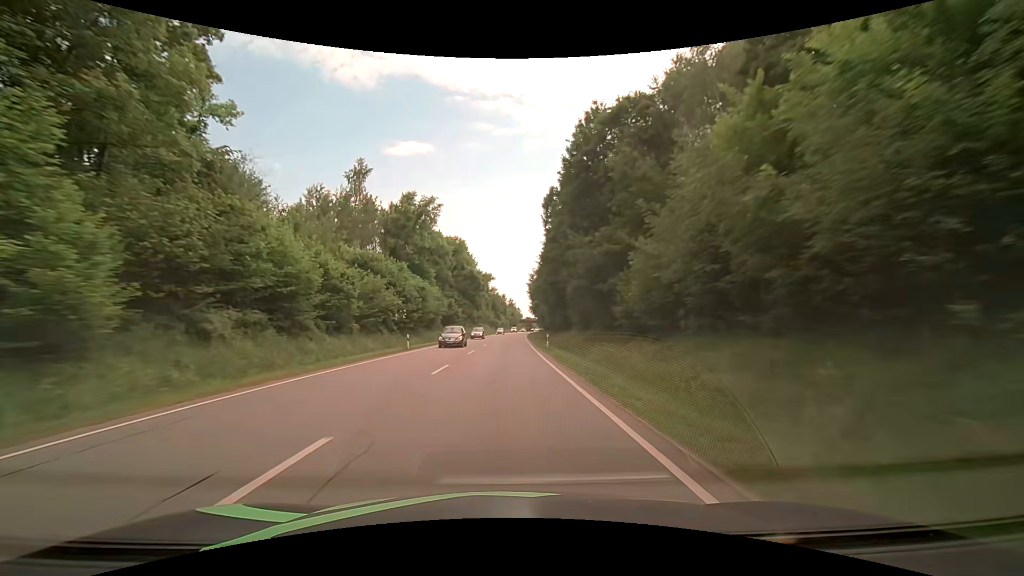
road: primary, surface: asphalt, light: Day
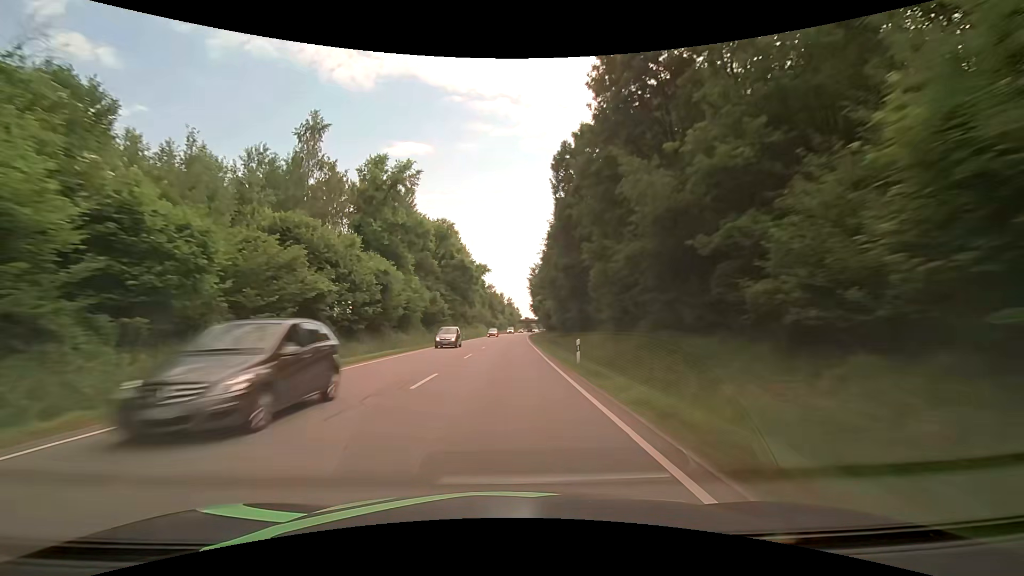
(0.0, +15.8) m; +1°
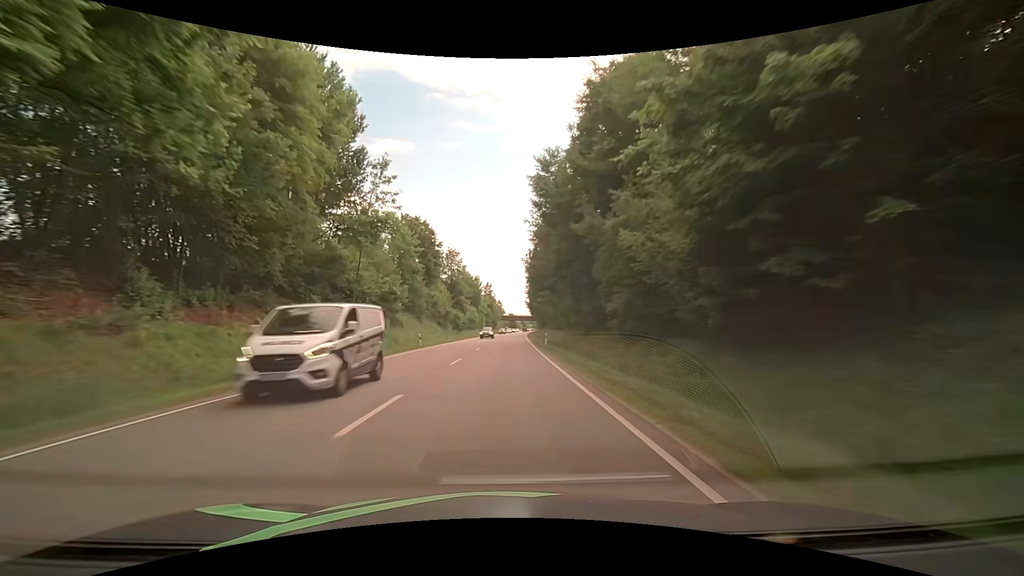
(+0.7, +79.0) m; +2°
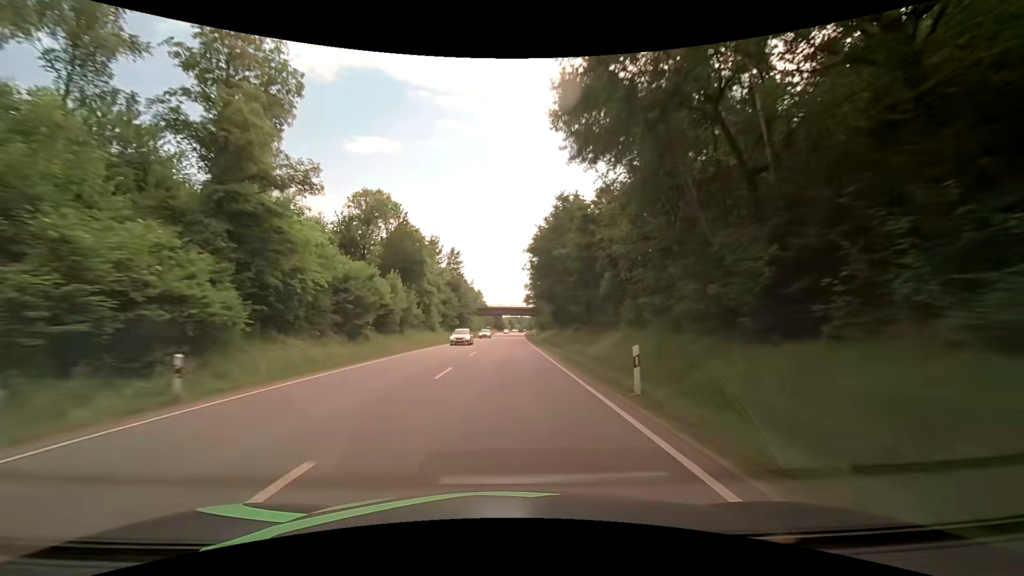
(+0.9, +79.0) m; +1°
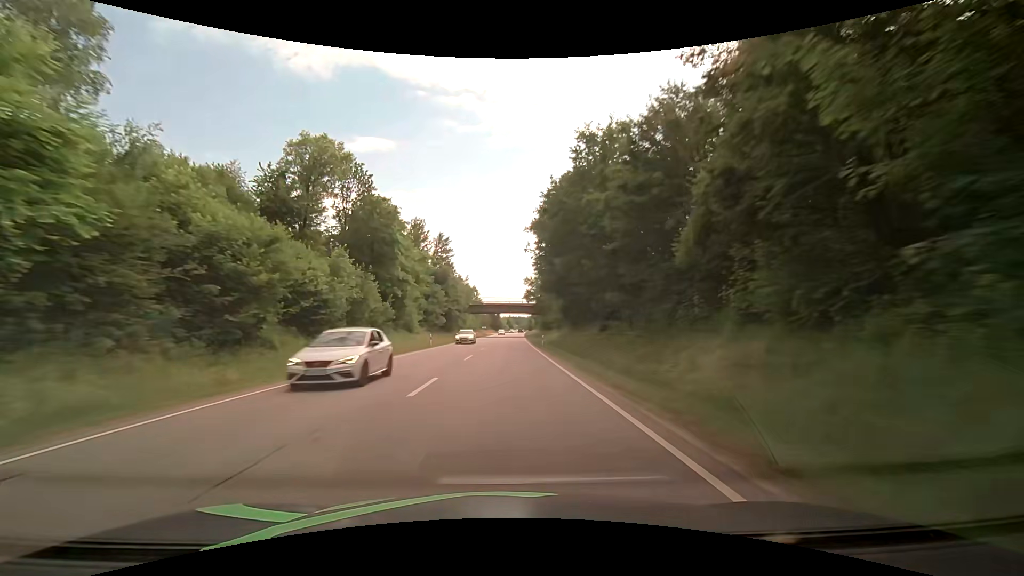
(+0.2, +15.8) m; 0°
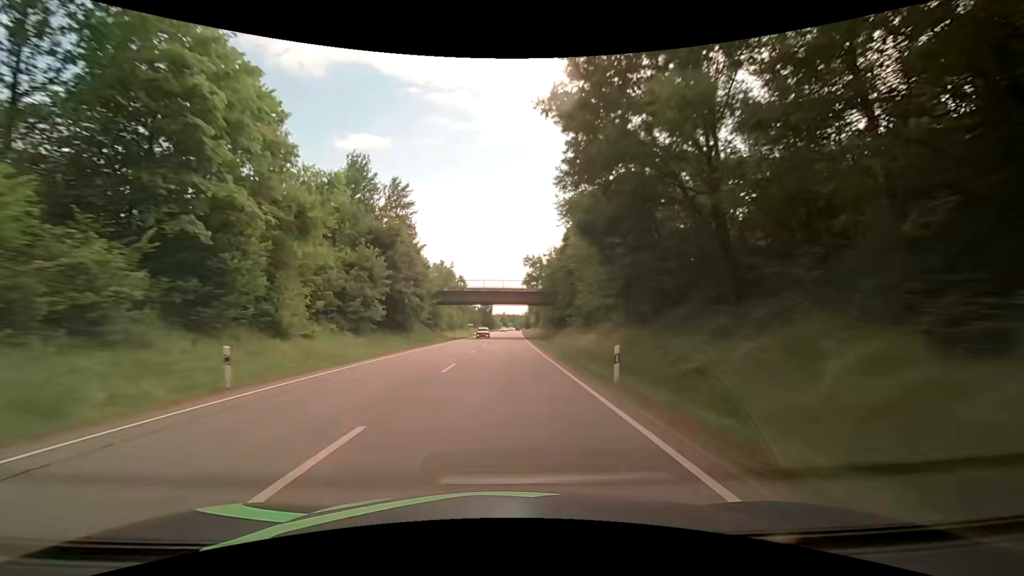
(+0.4, +31.6) m; +1°
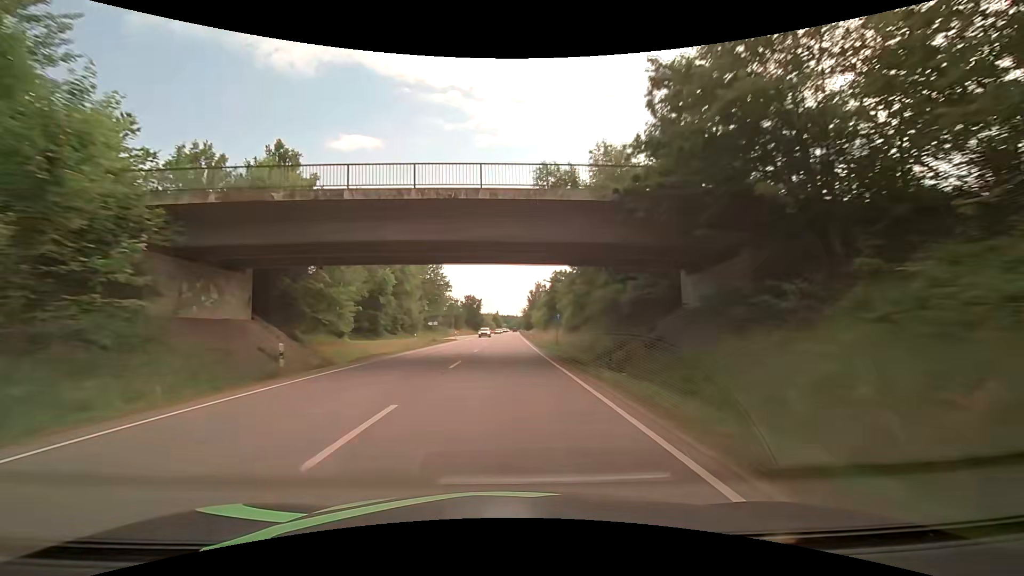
(+0.1, +47.4) m; +1°
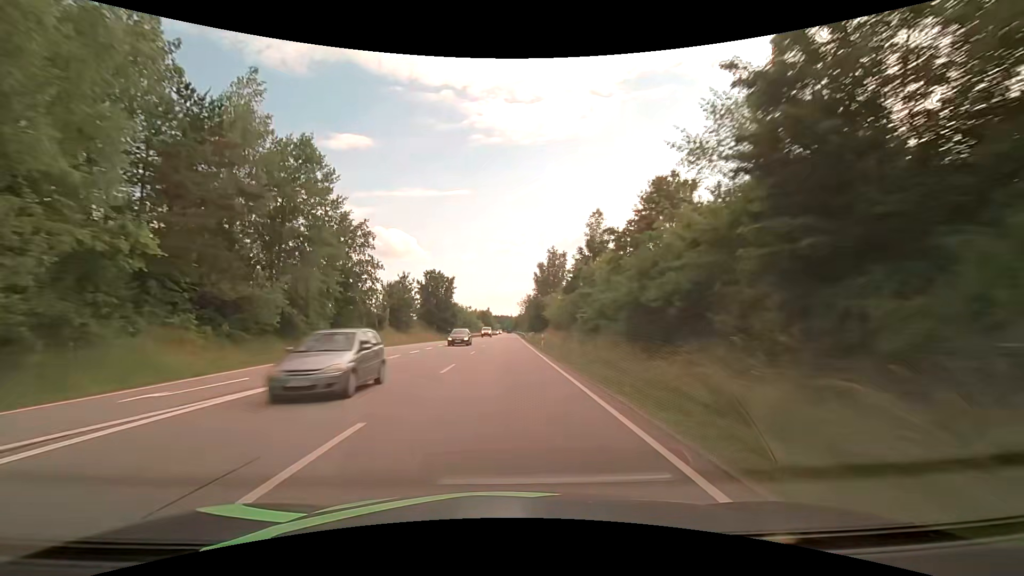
(+0.3, +63.2) m; +1°
(0, +10) (0, +20) (0, +30) (0, +40) (0, +50) (0, +60) (0, +70) (0, +80) (0, +90) (0, +100) m
